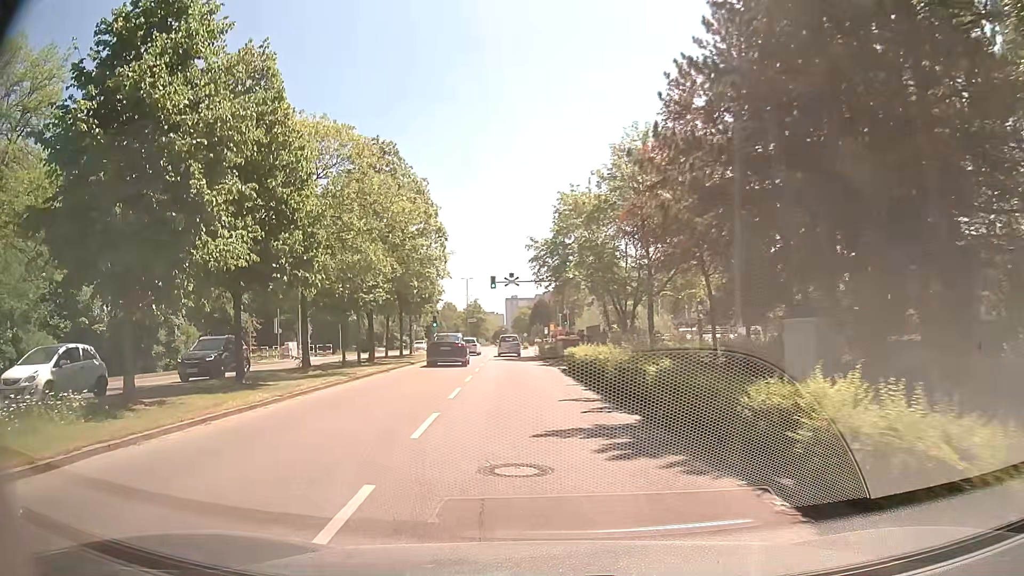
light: Day
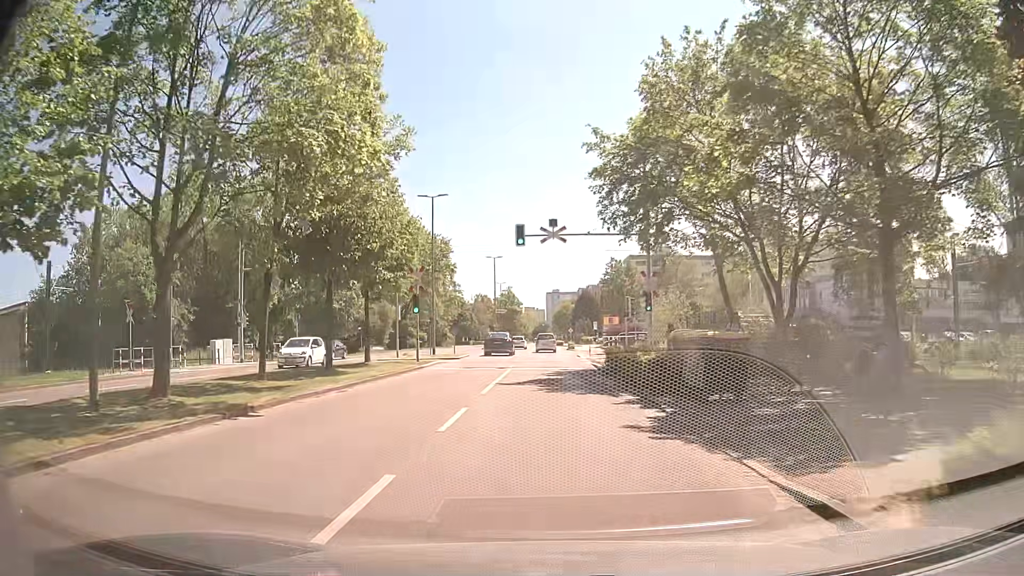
(-1.5, +24.5) m; -5°
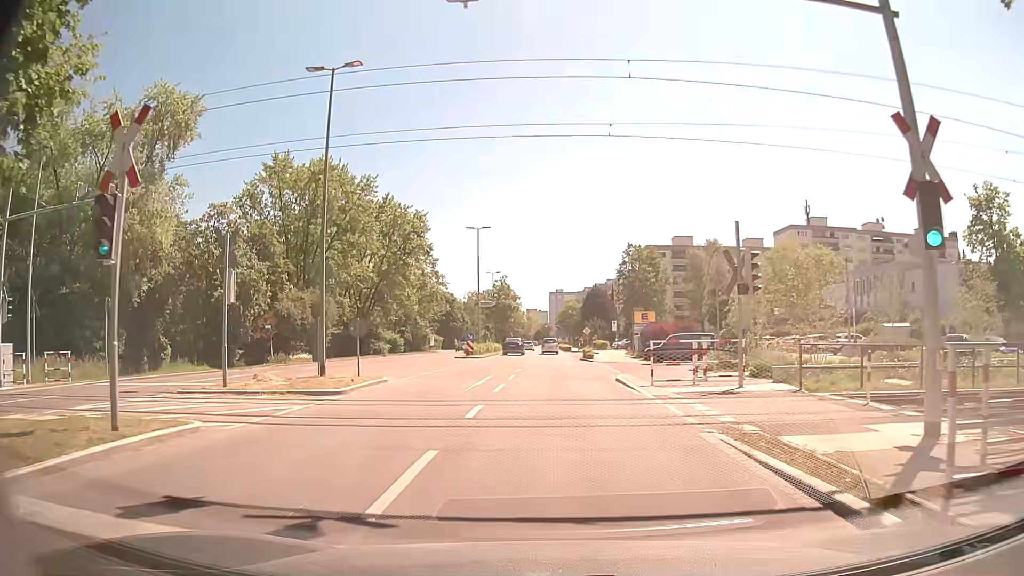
(0.0, +23.6) m; 0°
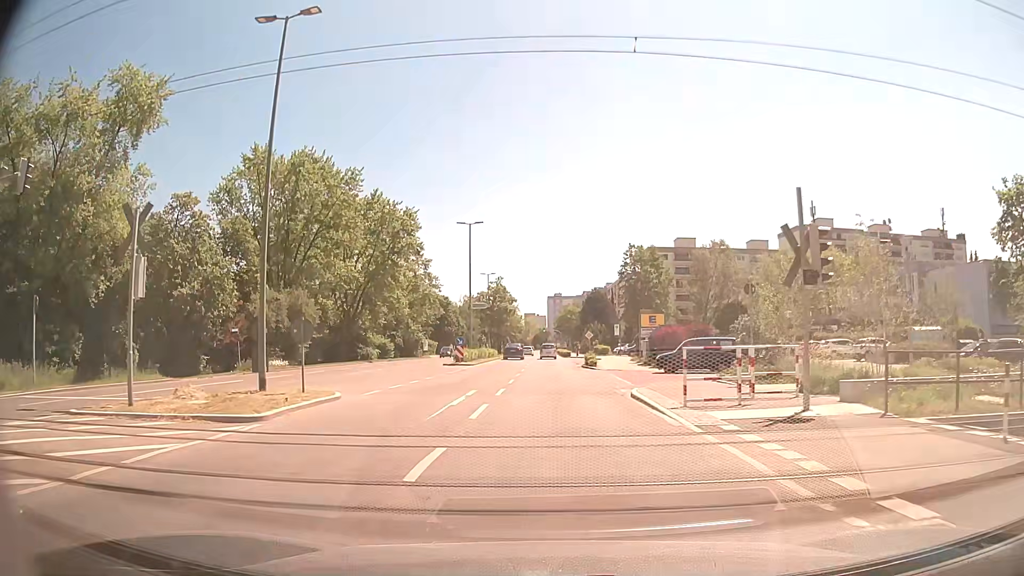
(+0.1, +4.9) m; 0°
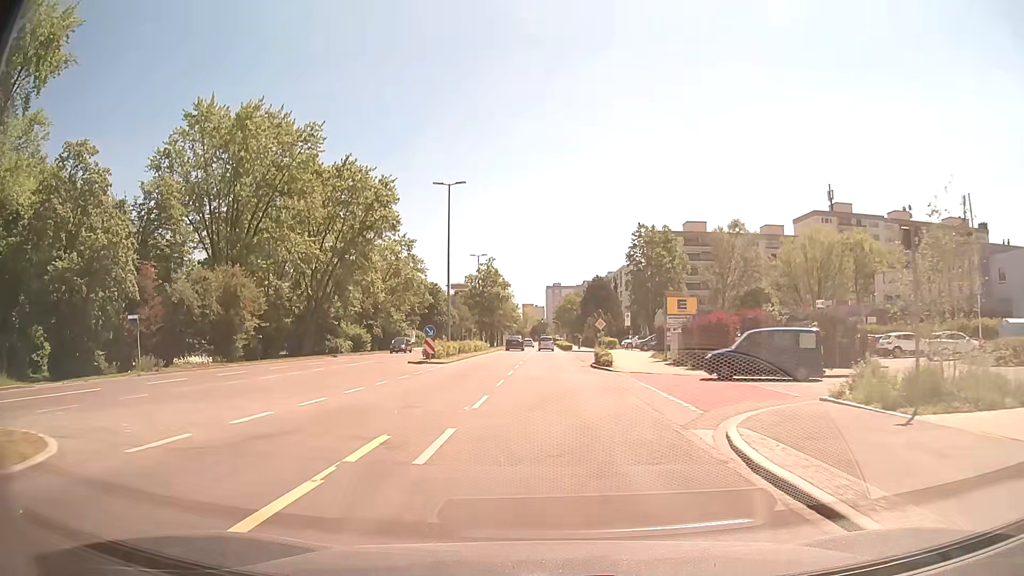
(+0.1, +11.1) m; +1°
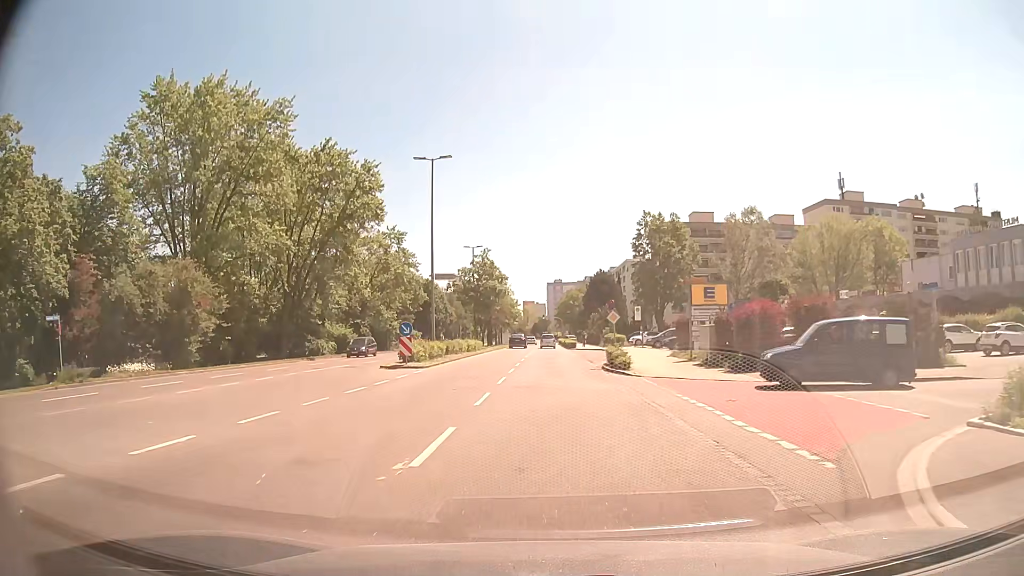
(0.0, +6.2) m; 0°
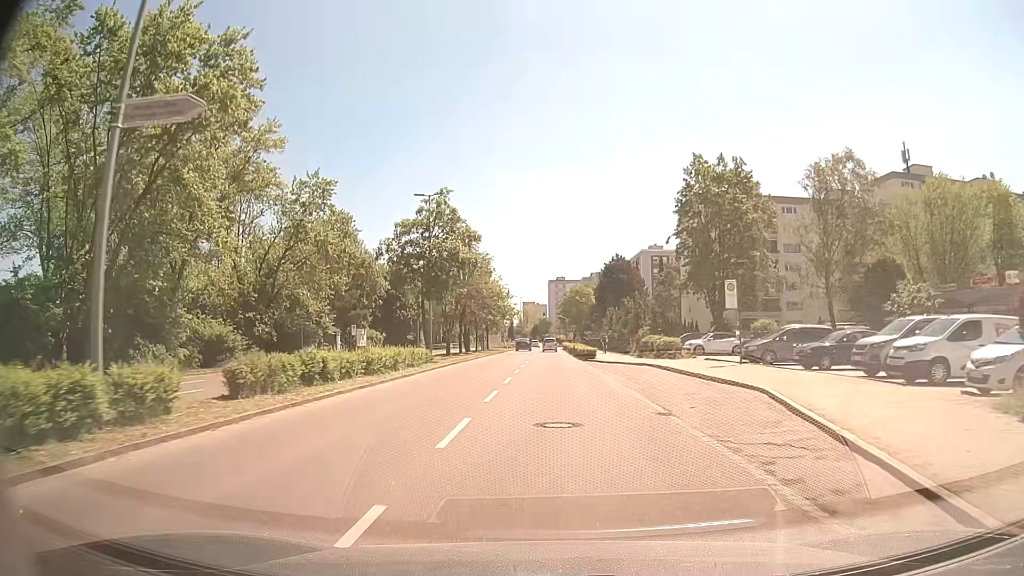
(-0.2, +28.1) m; -1°
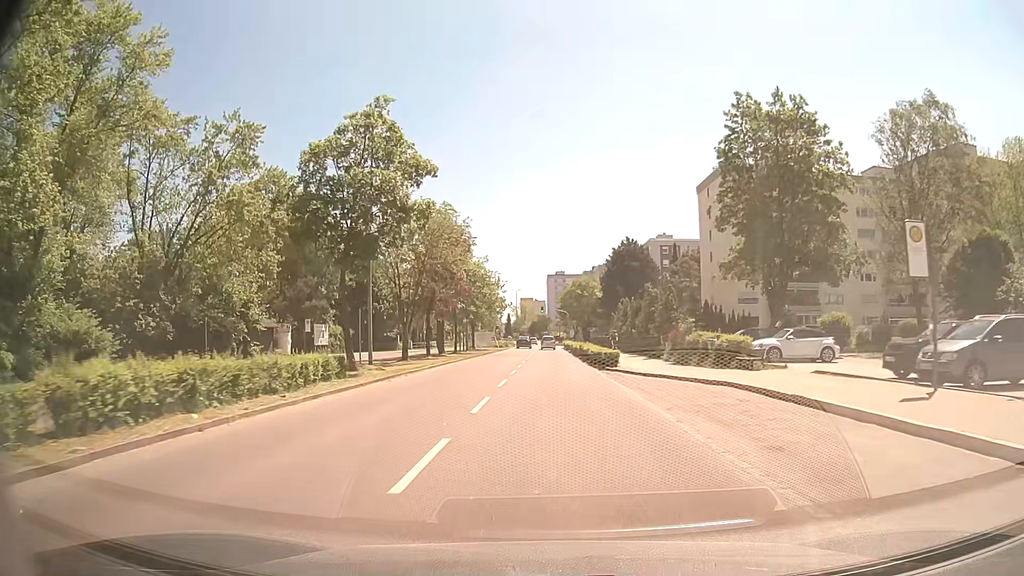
(+0.2, +14.8) m; 0°
(0, +10) (0, +20) (0, +30) (0, +40) (+1, +50) (+1, +60) (+1, +70) (+1, +80) (+1, +90) (+1, +100) m
